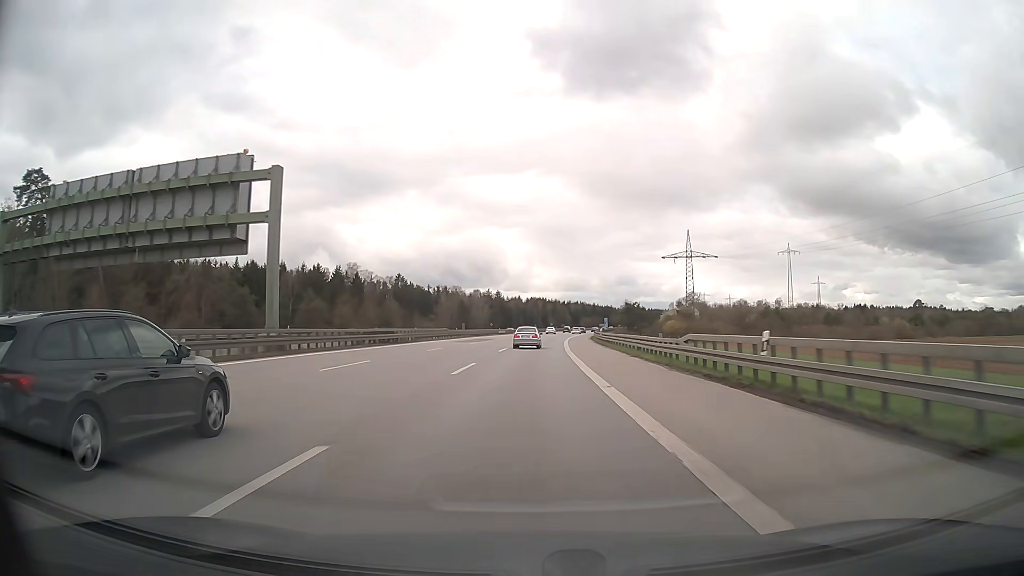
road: motorway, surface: asphalt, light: Day
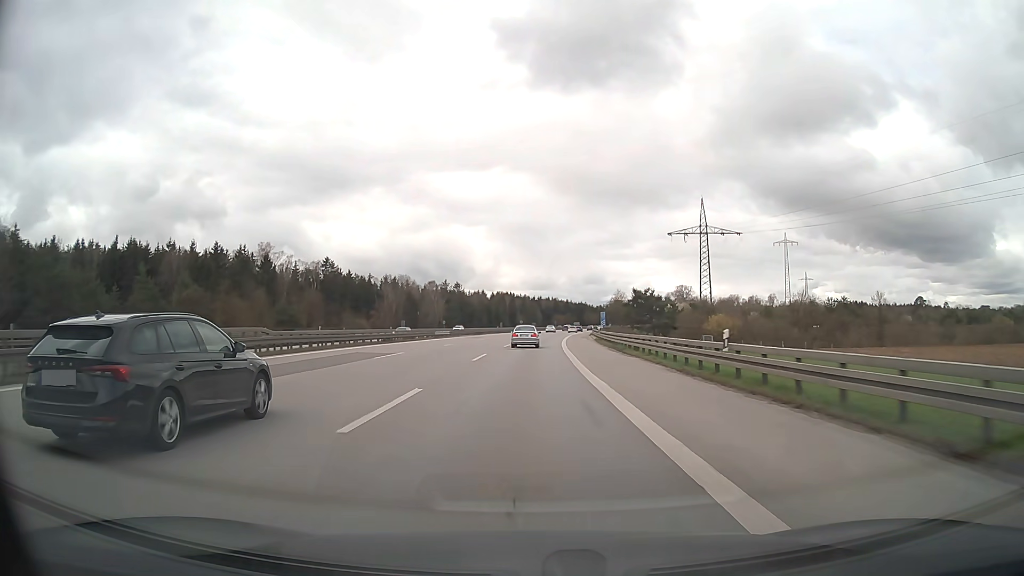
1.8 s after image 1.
(+1.3, +47.4) m; +3°
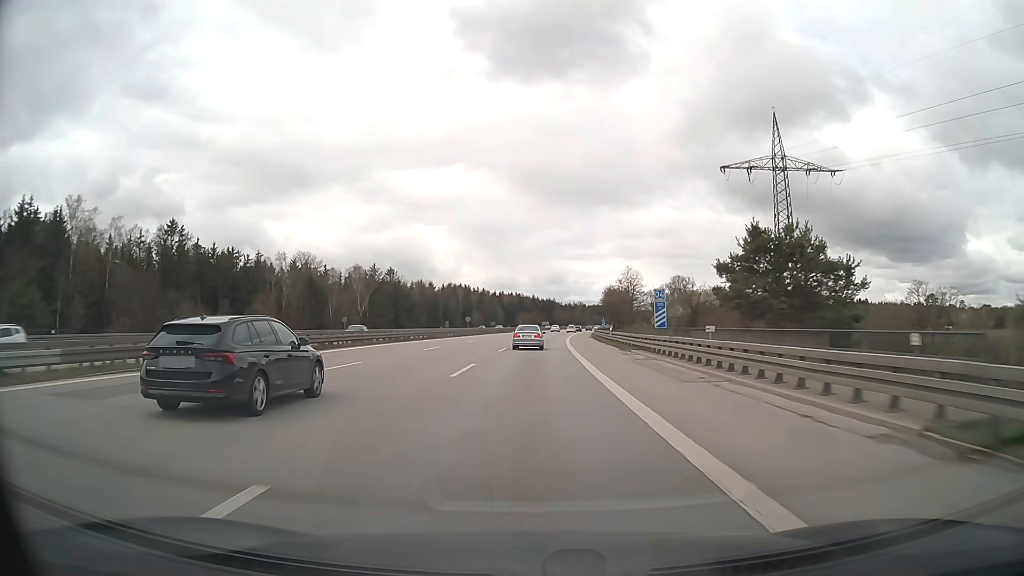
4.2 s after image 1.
(+1.8, +63.2) m; +3°
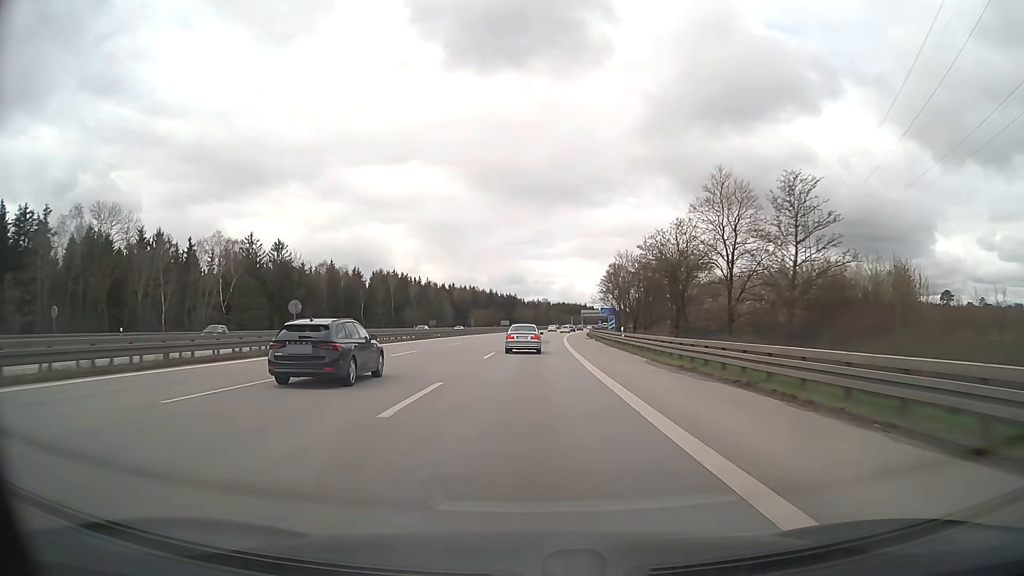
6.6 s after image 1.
(+1.9, +61.6) m; +3°
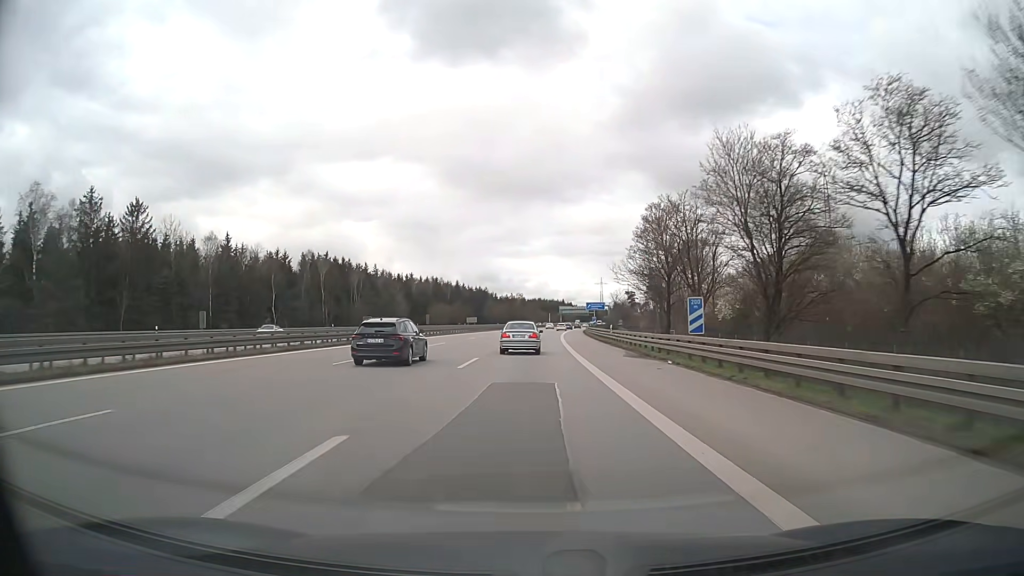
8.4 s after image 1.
(+0.8, +43.9) m; +2°
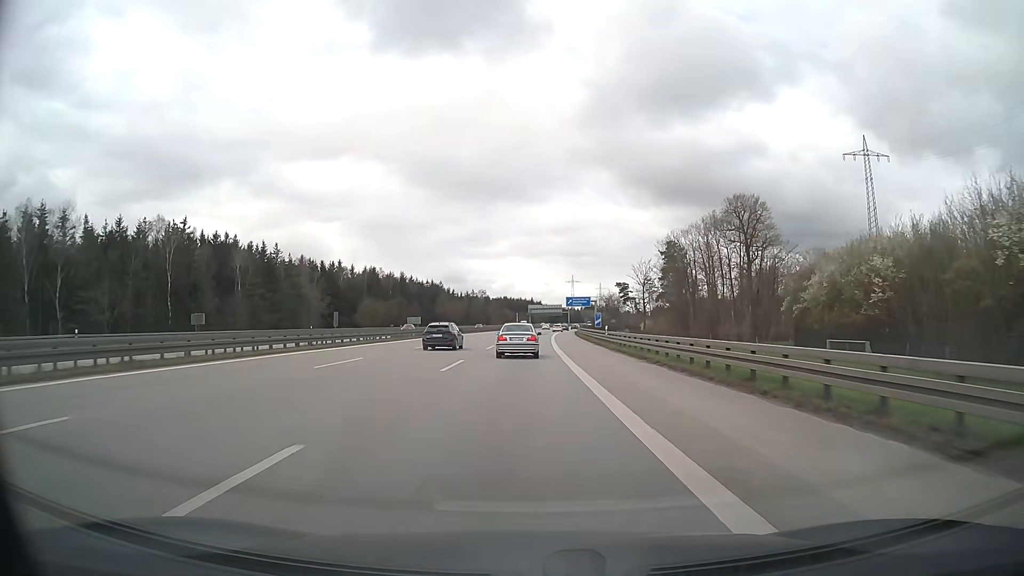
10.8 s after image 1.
(+1.3, +54.5) m; +3°
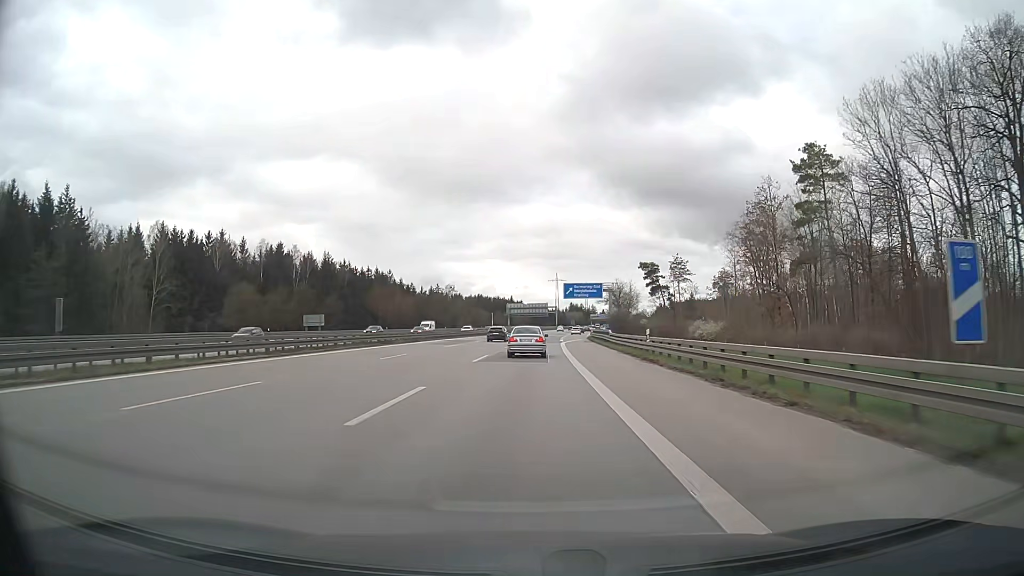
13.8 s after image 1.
(+1.1, +65.3) m; +2°
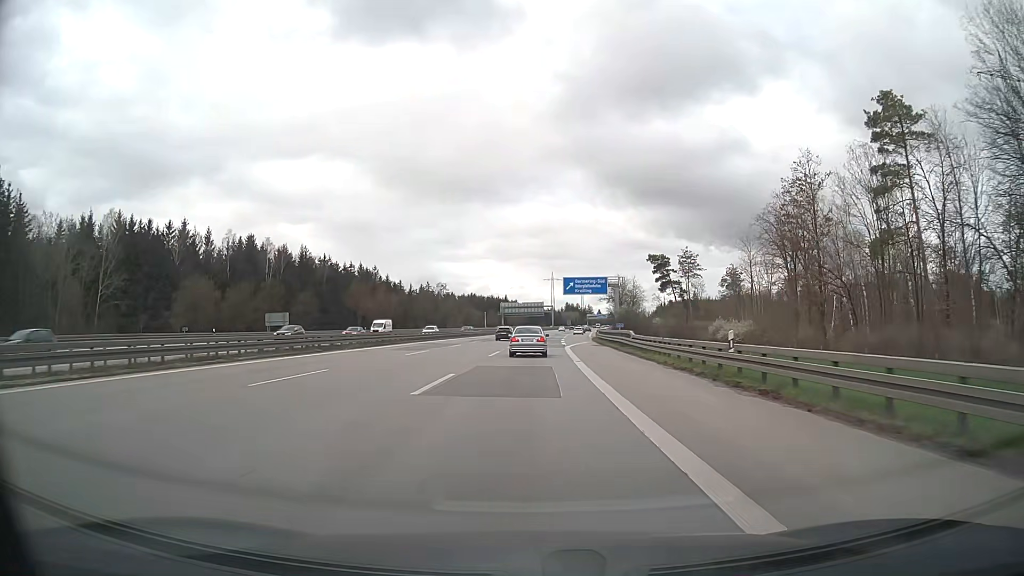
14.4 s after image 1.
(+0.1, +13.2) m; 0°
(0, +10) (0, +20) (0, +30) (+1, +40) (+1, +50) (+2, +60) (+3, +70) (+4, +80) (+5, +90) (+6, +100) m
